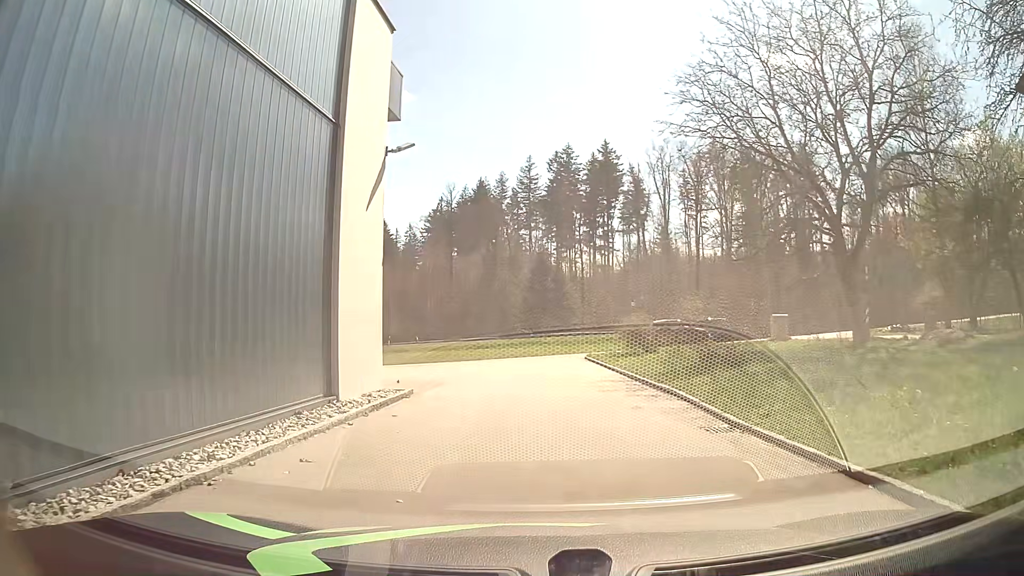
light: Day
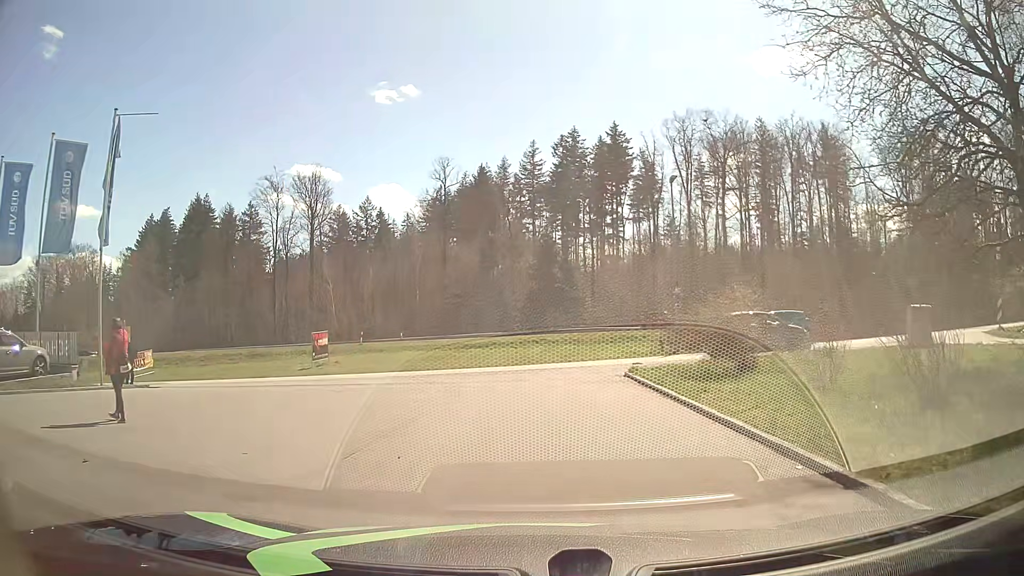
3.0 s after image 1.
(-0.4, +12.1) m; -1°
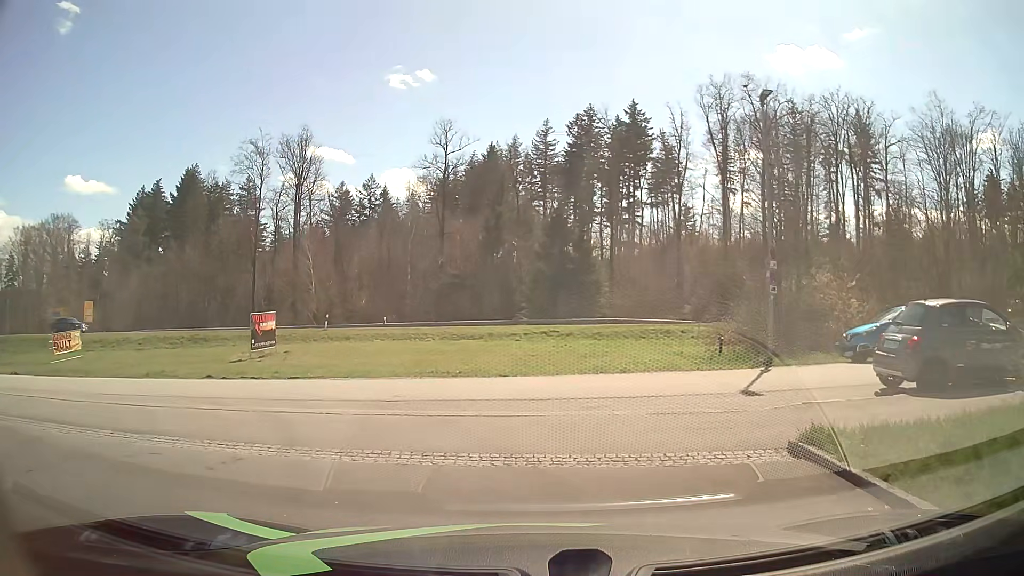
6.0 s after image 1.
(-0.5, +11.1) m; -3°
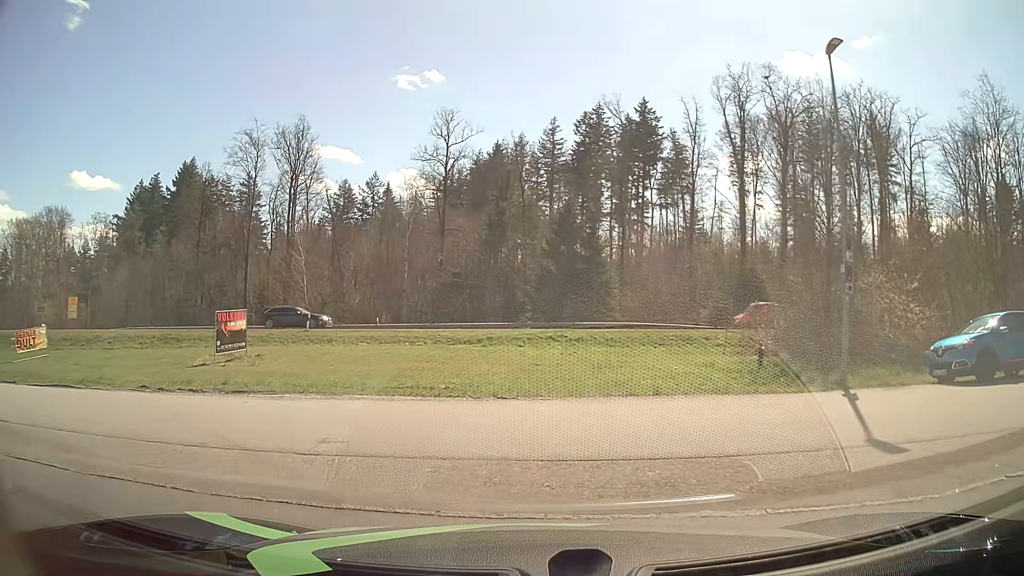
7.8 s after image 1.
(+0.1, +4.4) m; +1°
